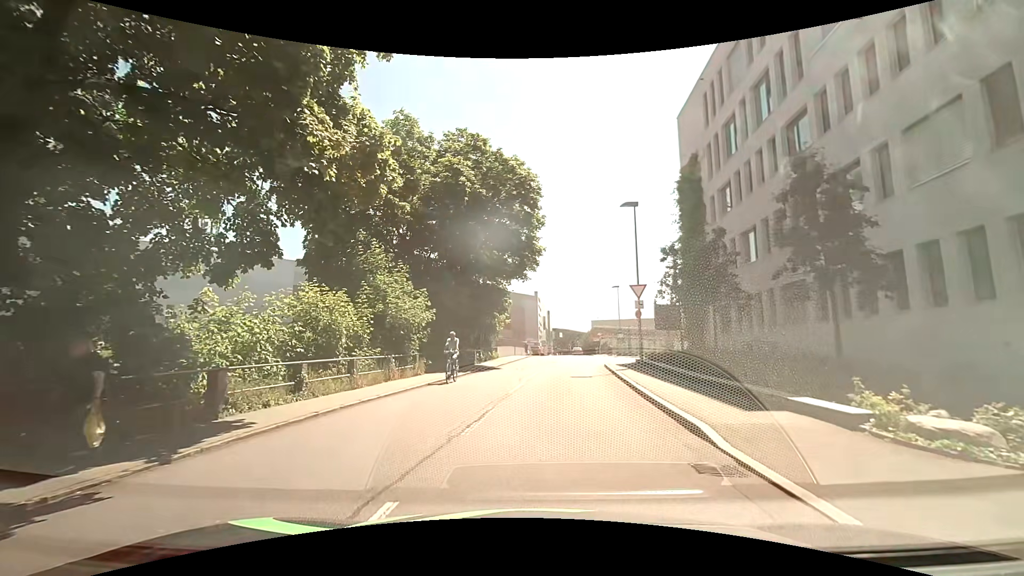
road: residential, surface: asphalt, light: Day
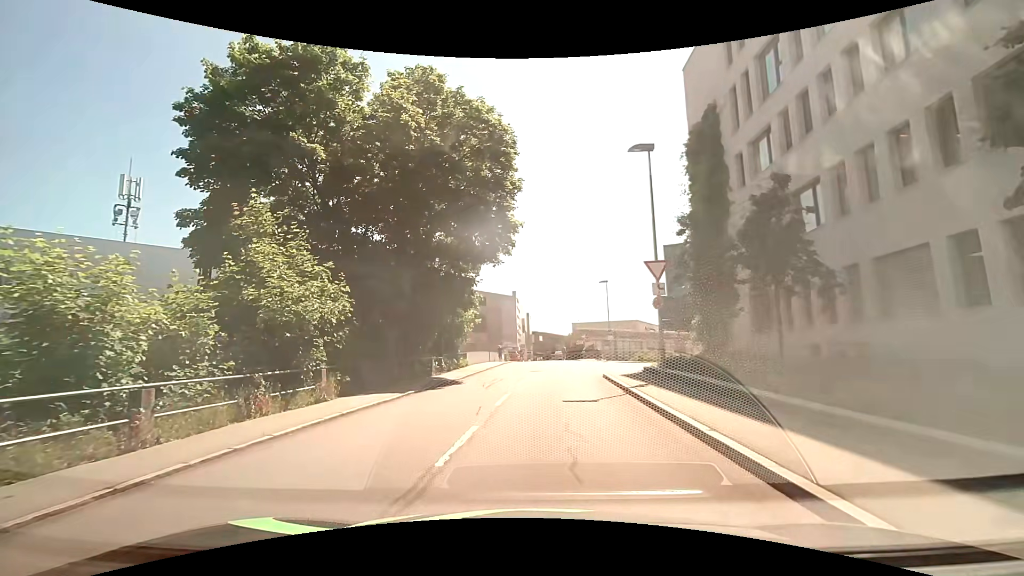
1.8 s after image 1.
(+0.1, +7.7) m; 0°
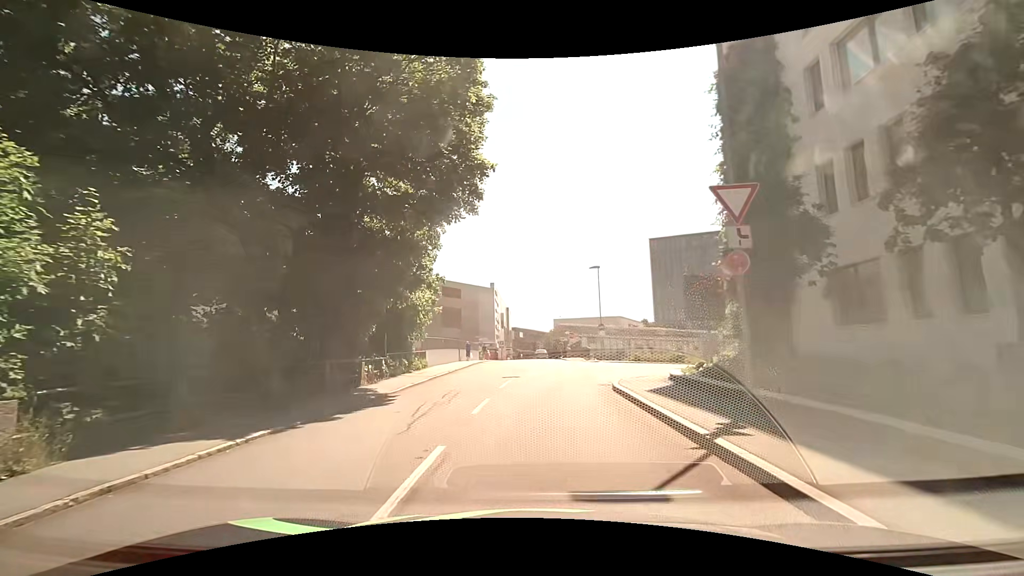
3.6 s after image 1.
(+0.2, +7.8) m; +2°
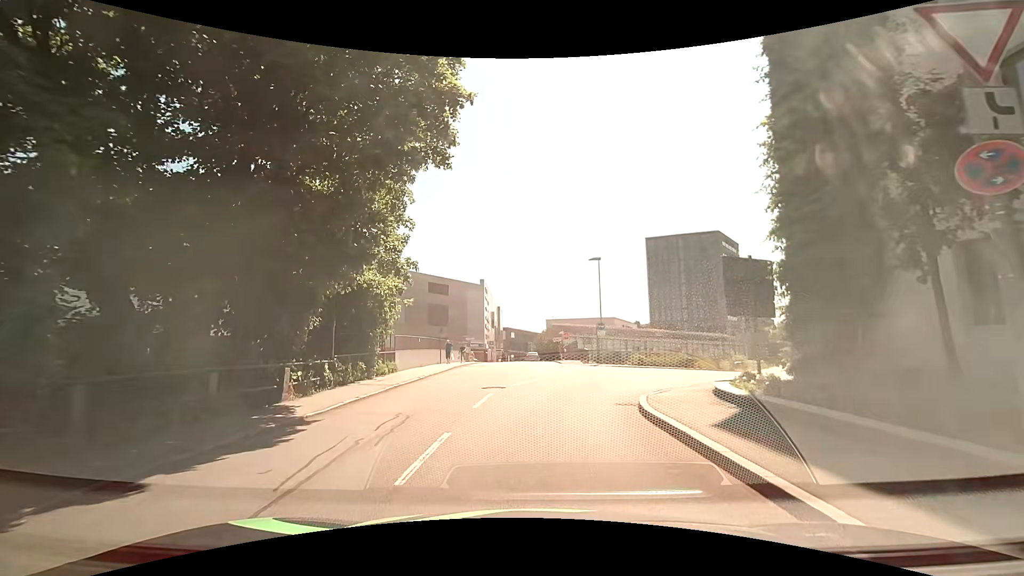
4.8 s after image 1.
(+0.1, +4.9) m; +3°
(0, +10) (+2, +20) (+9, +27) (+17, +33) (+22, +41) (+25, +51) (+30, +60) (+34, +69) (+39, +77) (+45, +86) m
